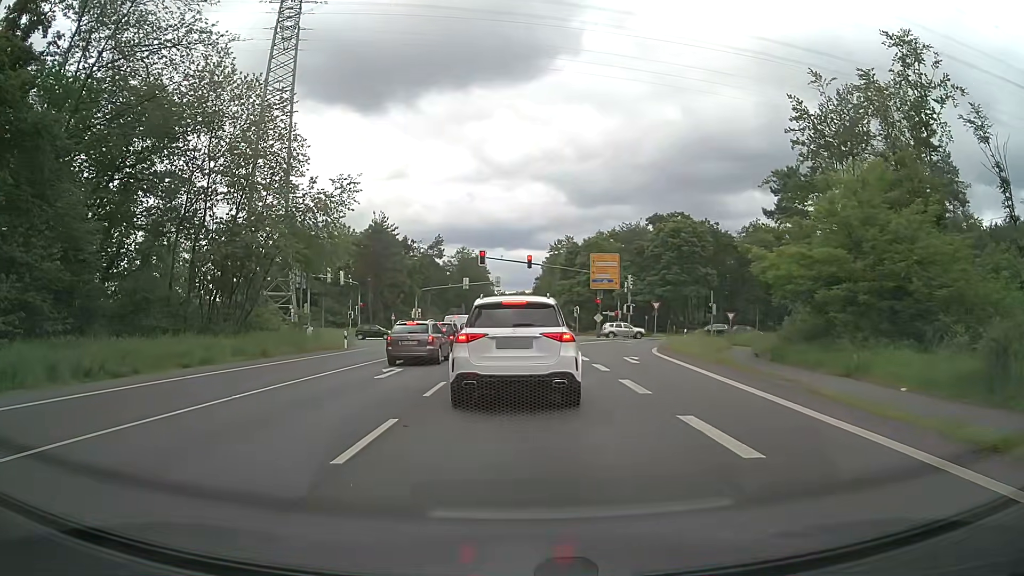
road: primary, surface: asphalt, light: Day
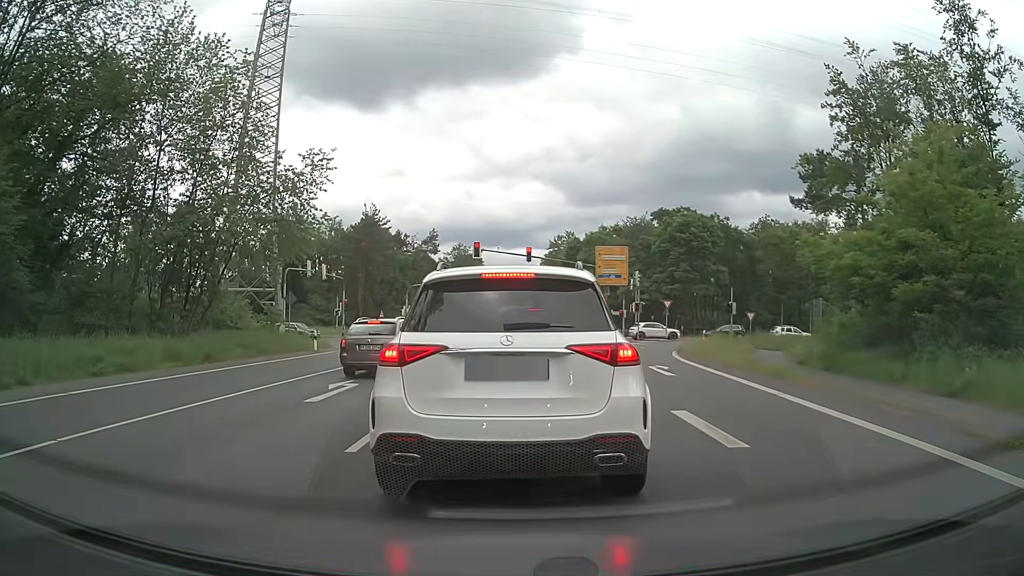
(0.0, +5.2) m; 0°
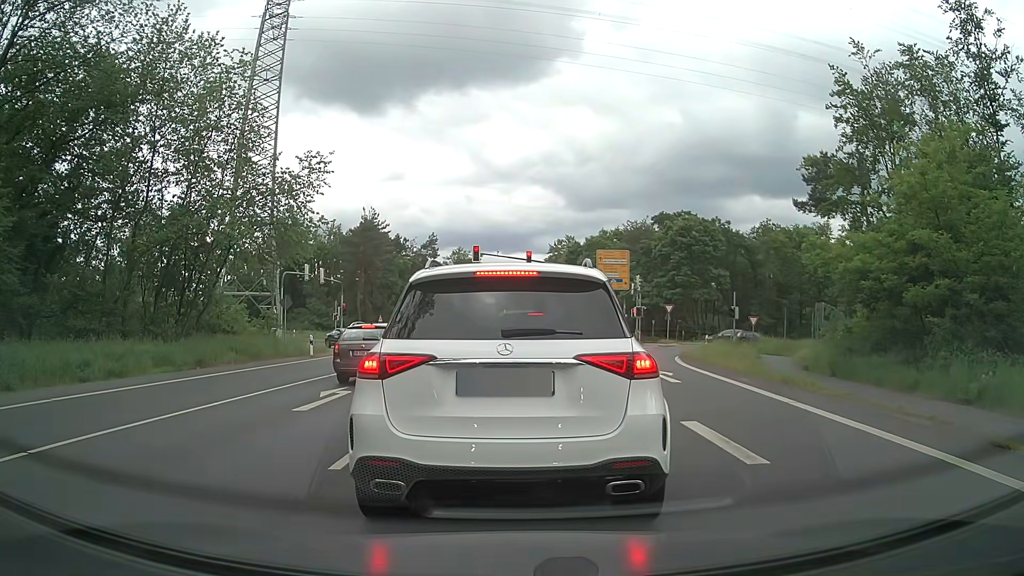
(0.0, +0.6) m; 0°
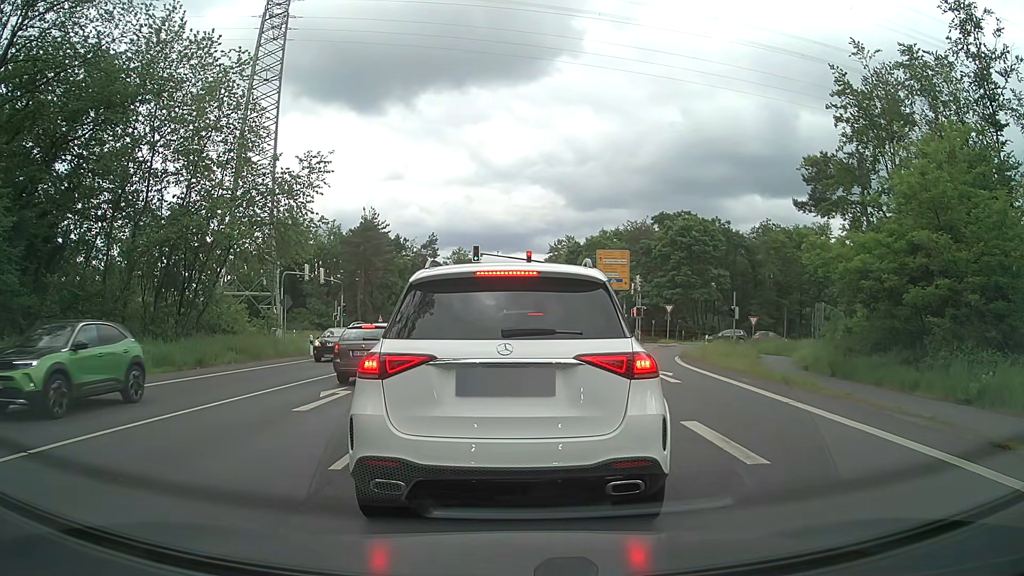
(0.0, 0.0) m; 0°
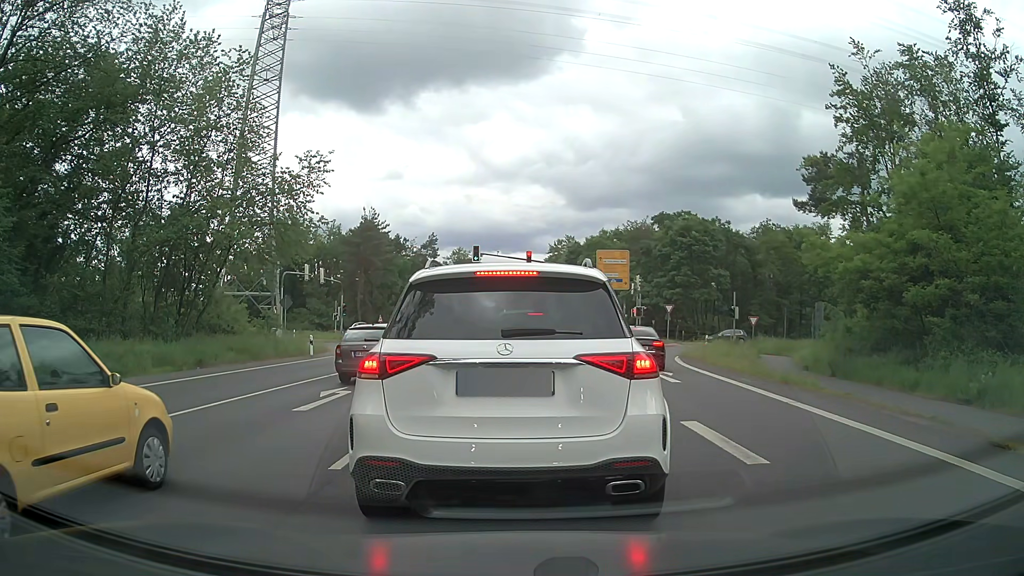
(0.0, 0.0) m; 0°
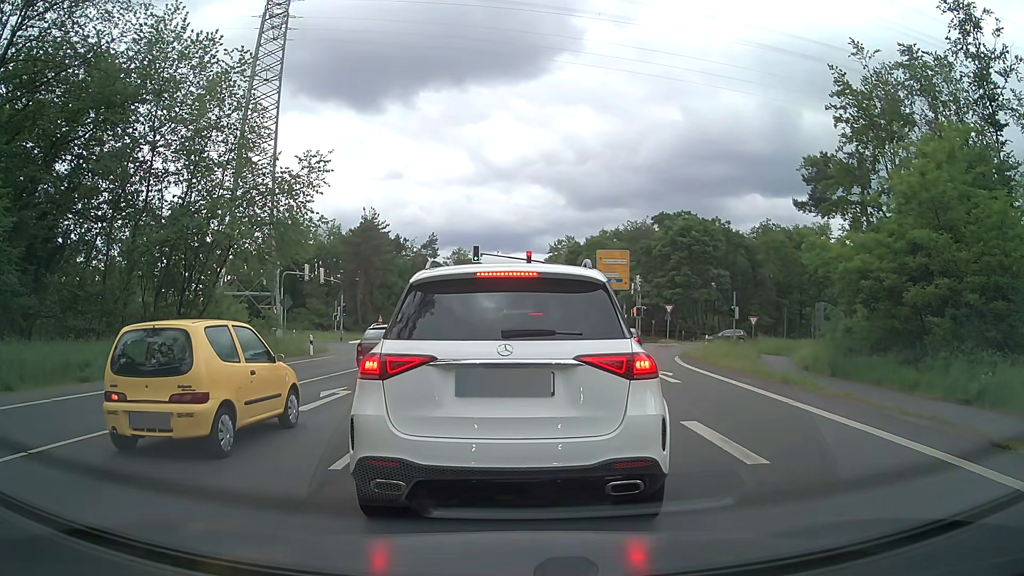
(0.0, 0.0) m; 0°
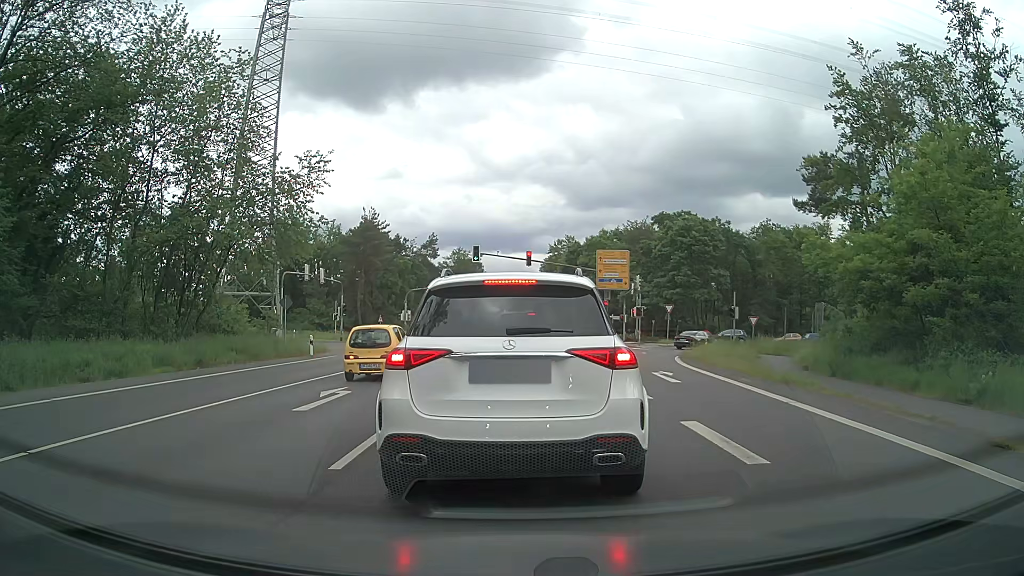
(0.0, 0.0) m; 0°
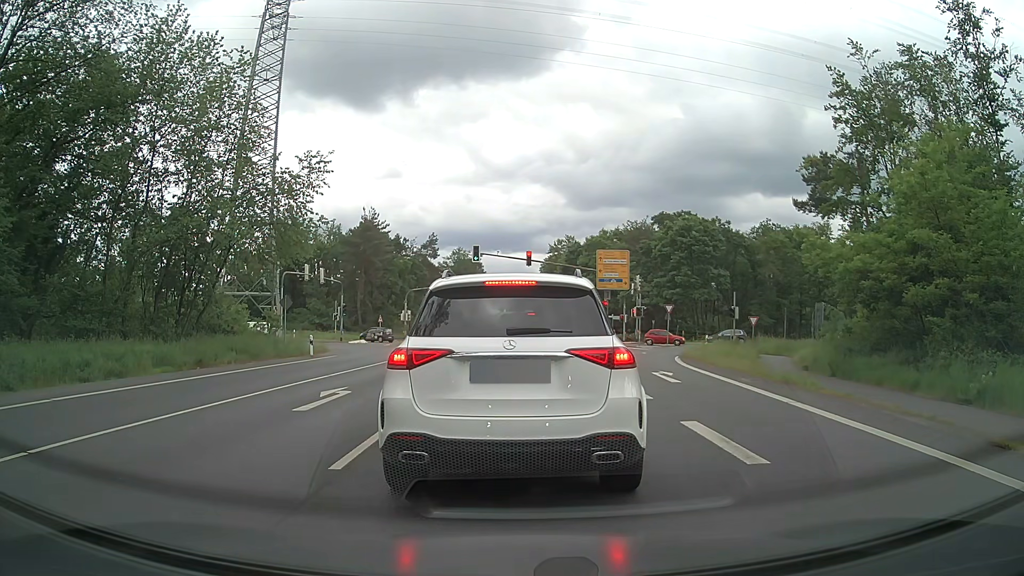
(0.0, 0.0) m; 0°
(0, +10) (0, +20) (0, +30) (0, +40) (+1, +50) (+1, +60) (+1, +70) (+1, +80) (+1, +90) (+1, +100) m
